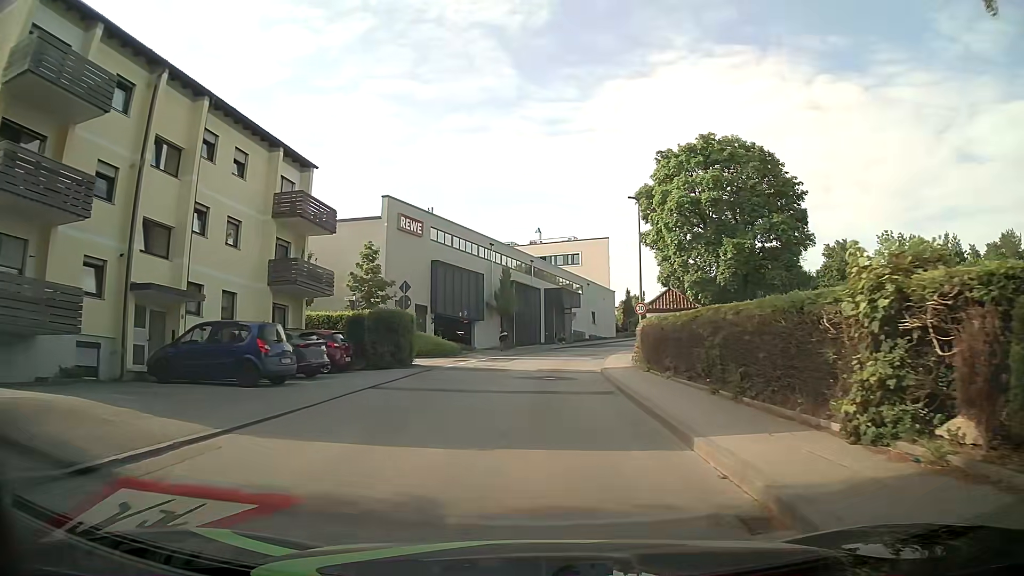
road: unclassified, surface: asphalt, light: Day
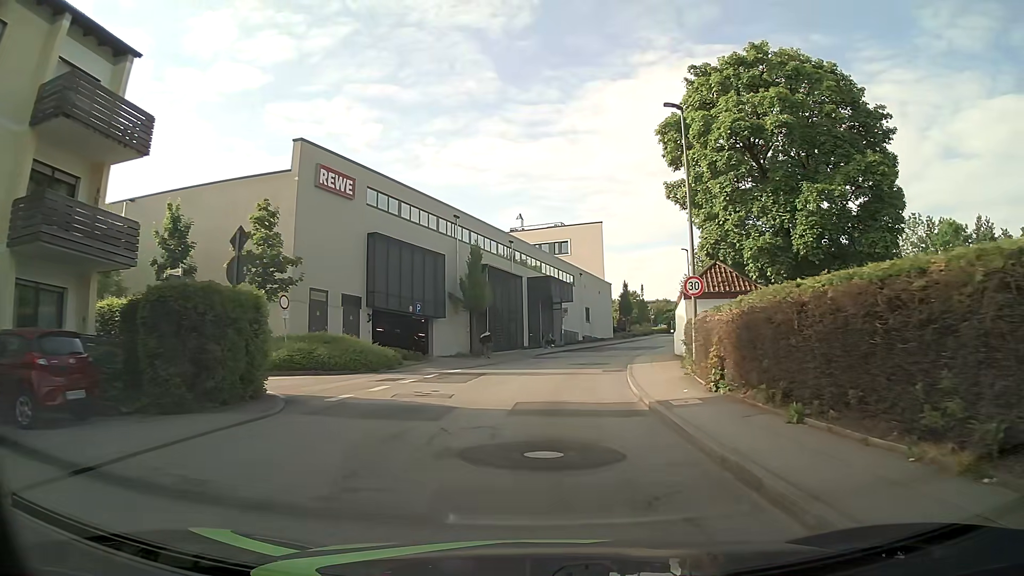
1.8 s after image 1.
(+0.2, +14.5) m; +2°
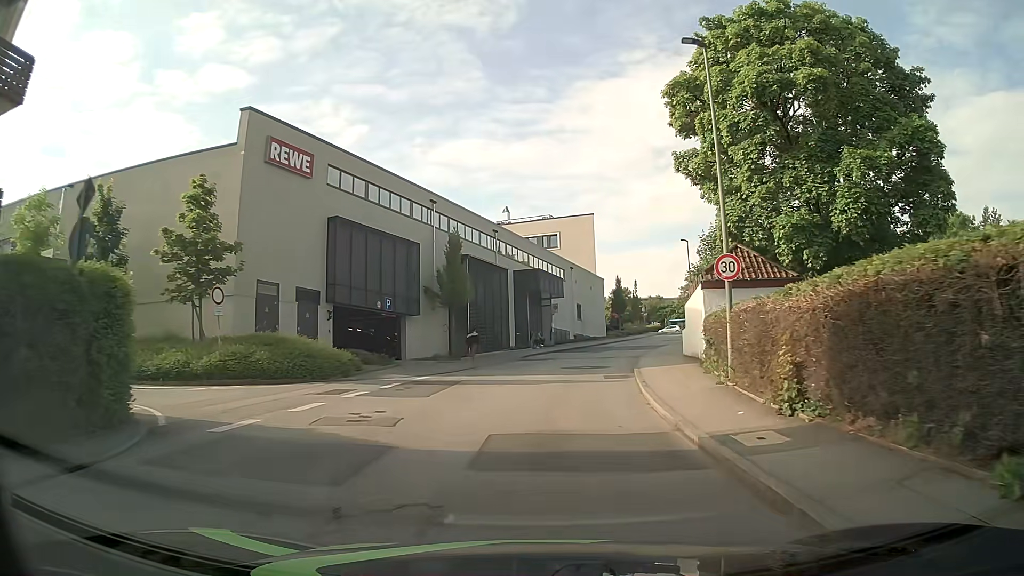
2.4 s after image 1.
(0.0, +4.8) m; +2°
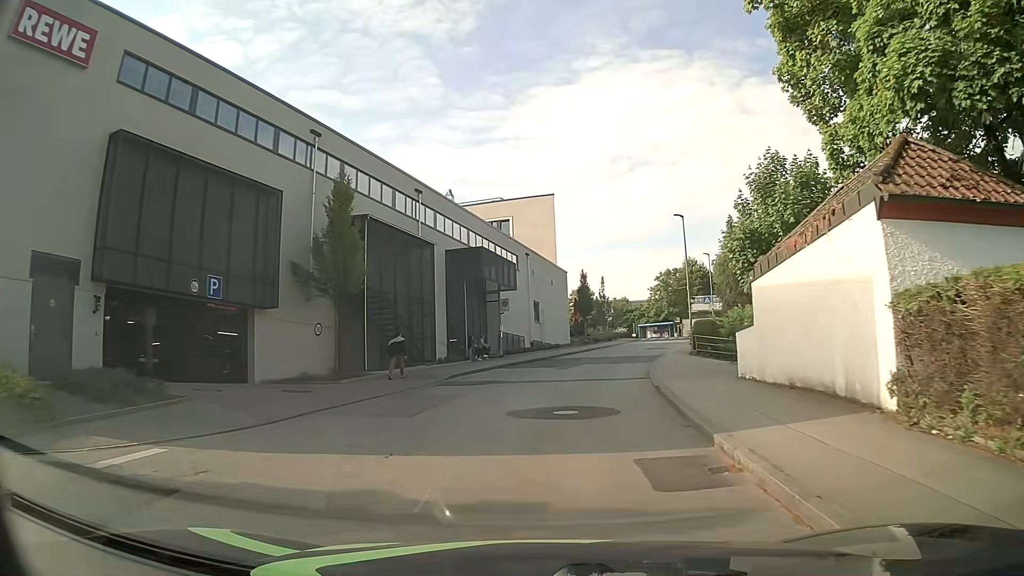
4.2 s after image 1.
(+0.3, +14.4) m; +3°
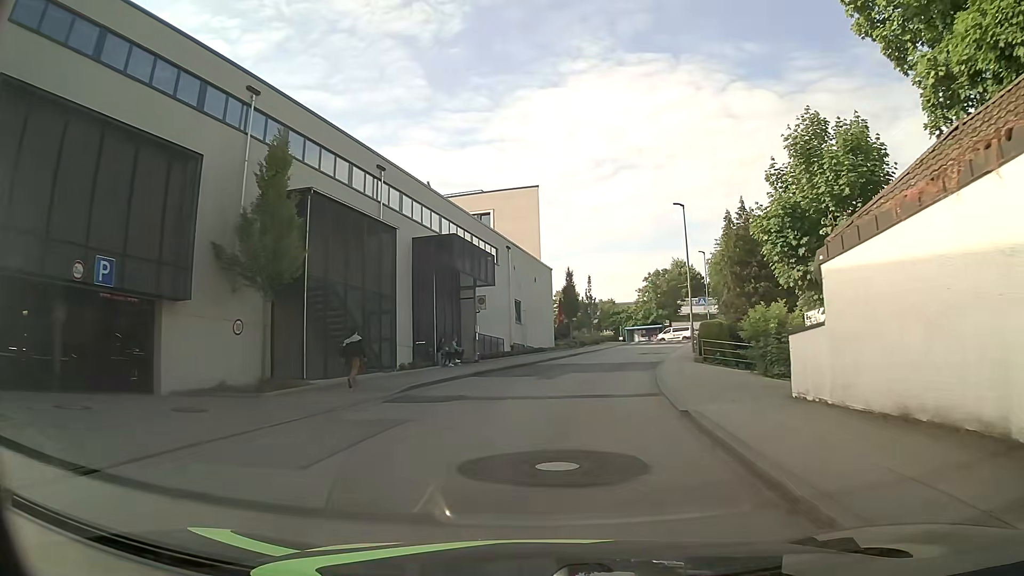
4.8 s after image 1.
(0.0, +4.8) m; +1°
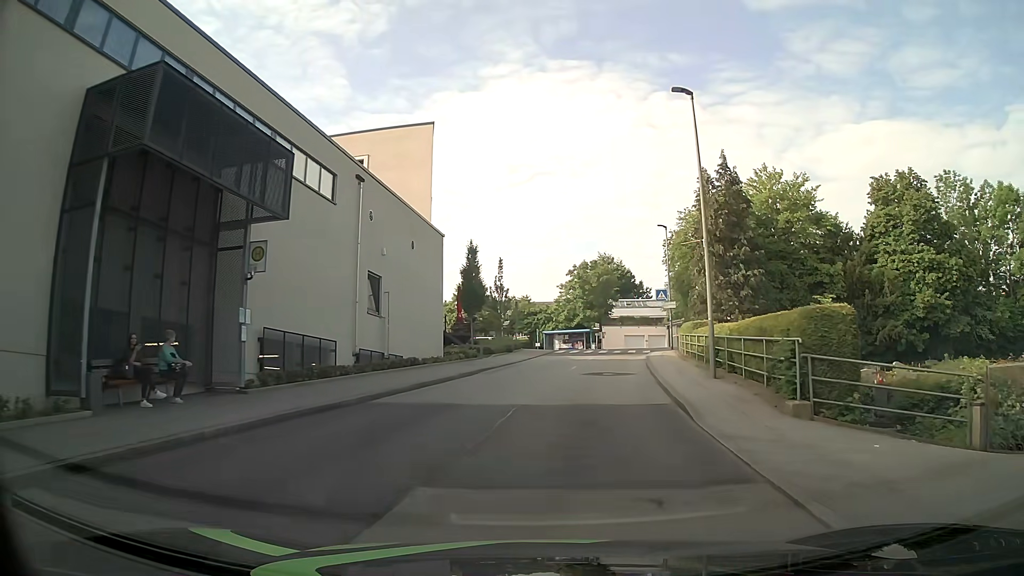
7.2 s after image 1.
(+1.5, +18.9) m; +8°
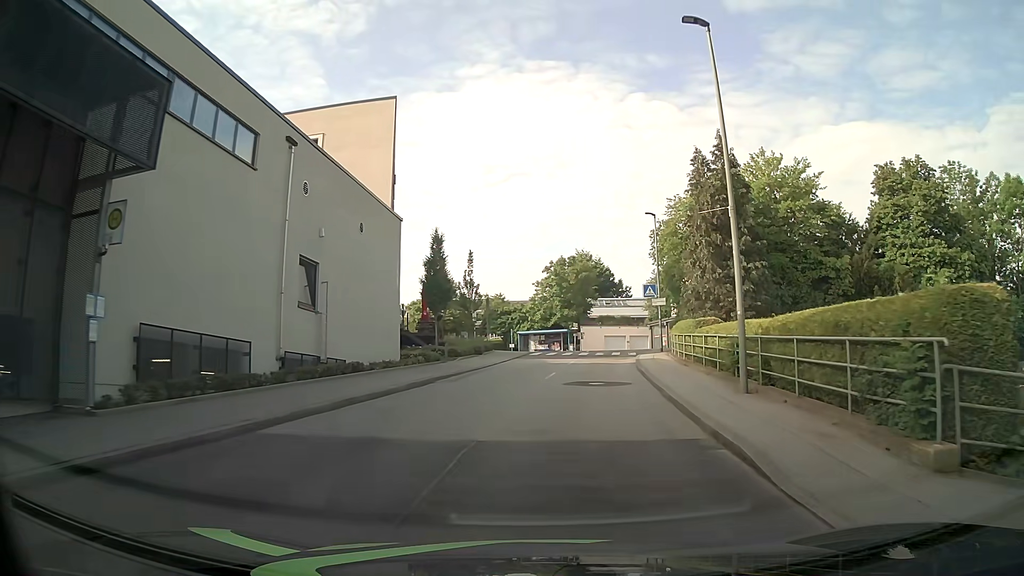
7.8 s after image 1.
(+0.1, +4.8) m; +3°
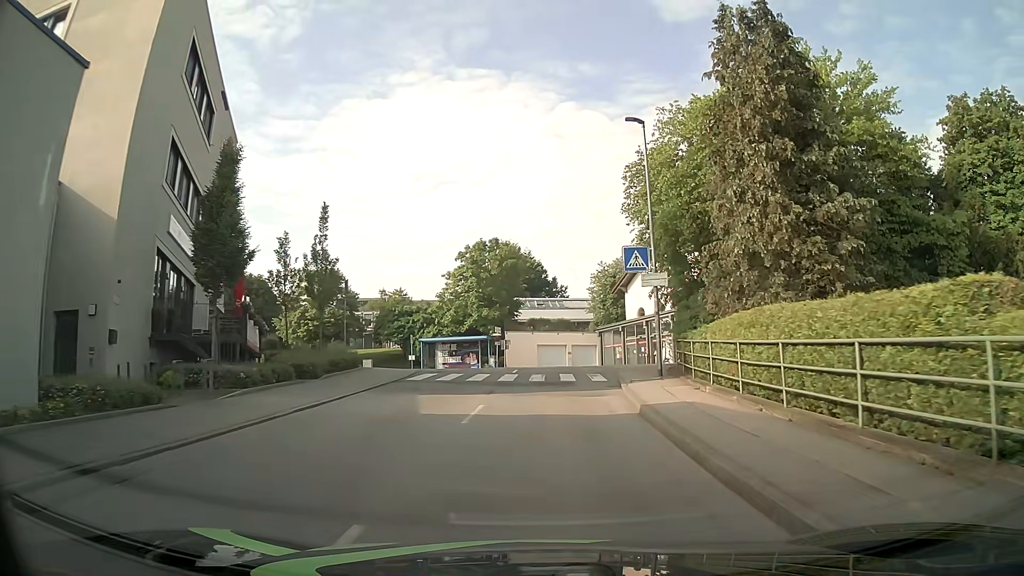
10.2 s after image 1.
(+0.9, +19.1) m; +6°
